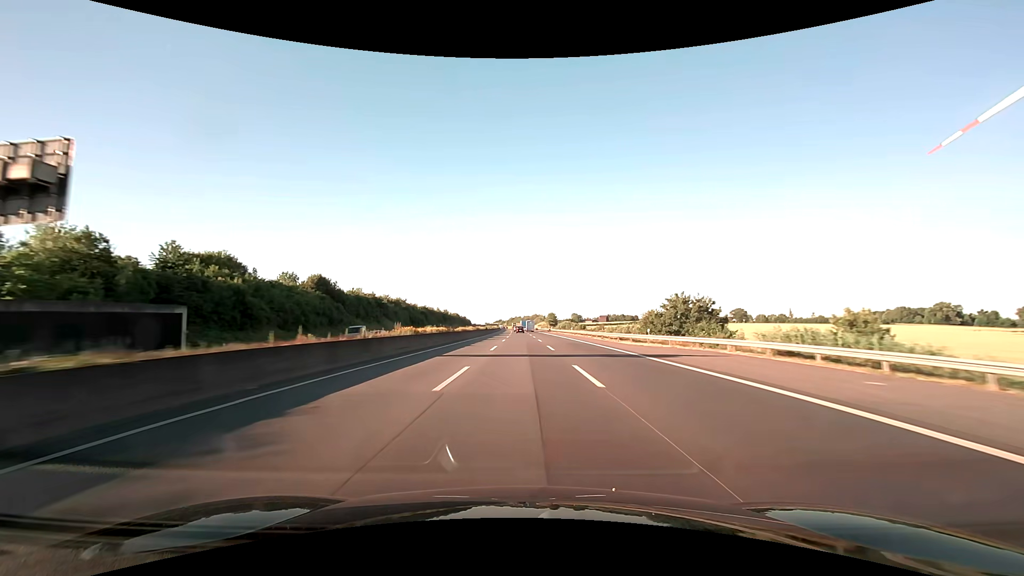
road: motorway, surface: asphalt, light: Day
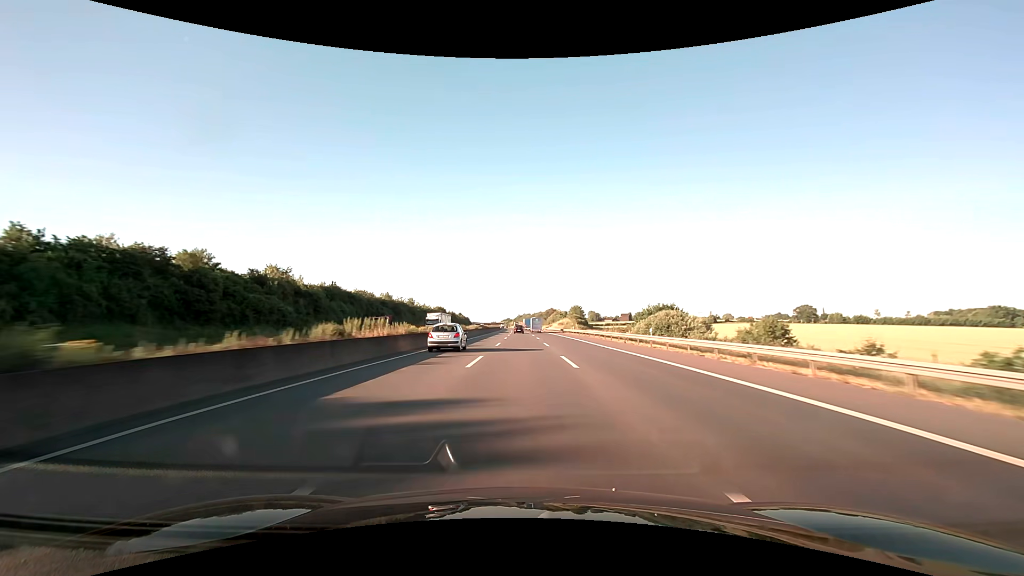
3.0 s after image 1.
(-0.9, +101.7) m; -1°
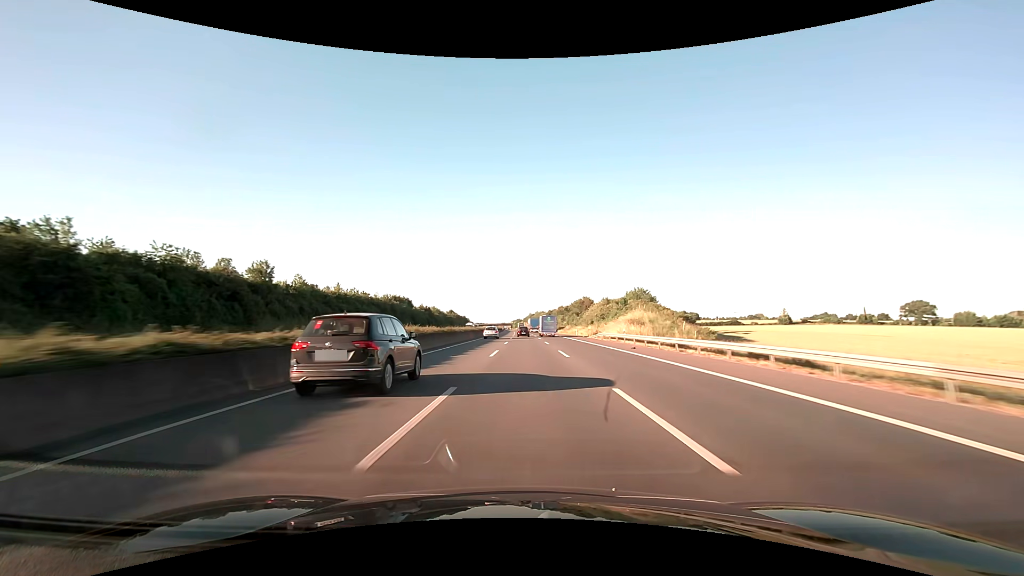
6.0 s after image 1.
(-1.0, +101.1) m; -1°
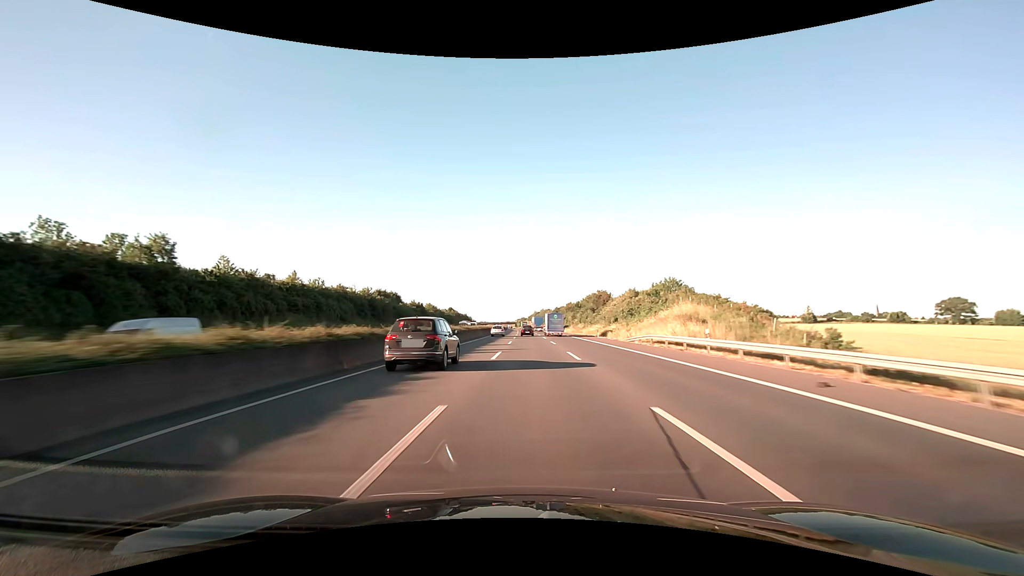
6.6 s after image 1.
(-0.1, +20.6) m; 0°
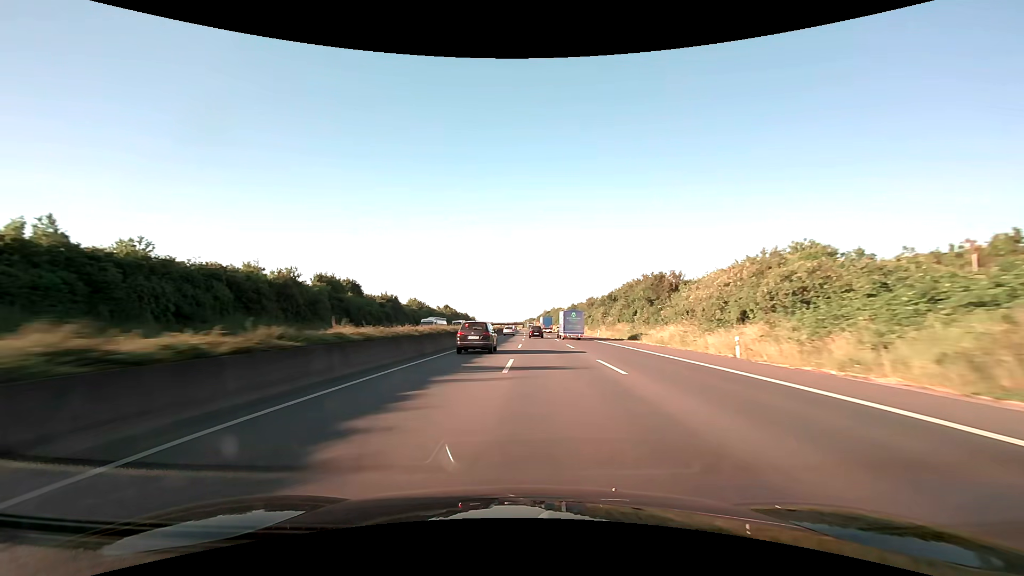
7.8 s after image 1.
(-0.3, +41.7) m; -1°
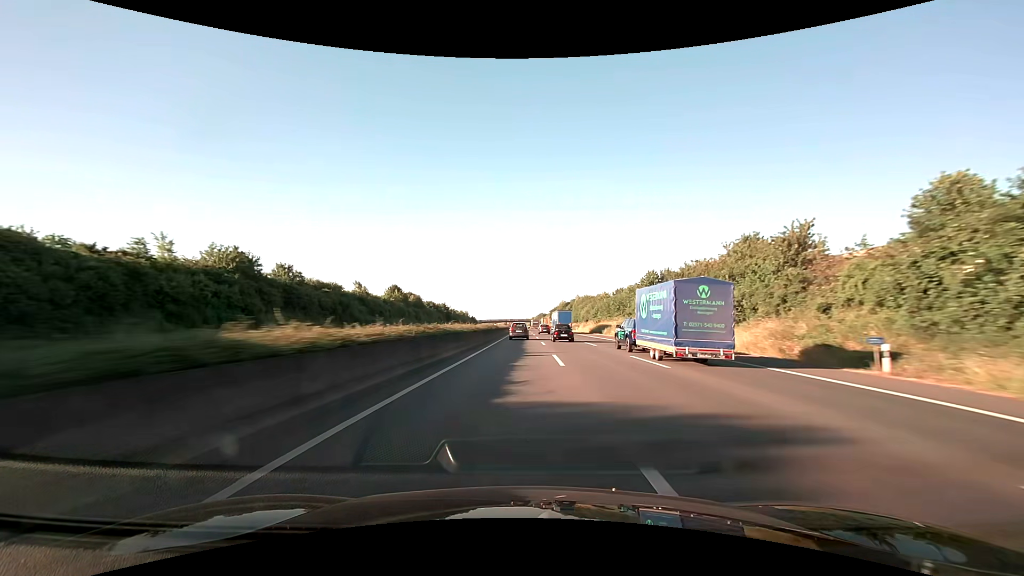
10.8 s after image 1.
(-1.0, +105.7) m; -1°
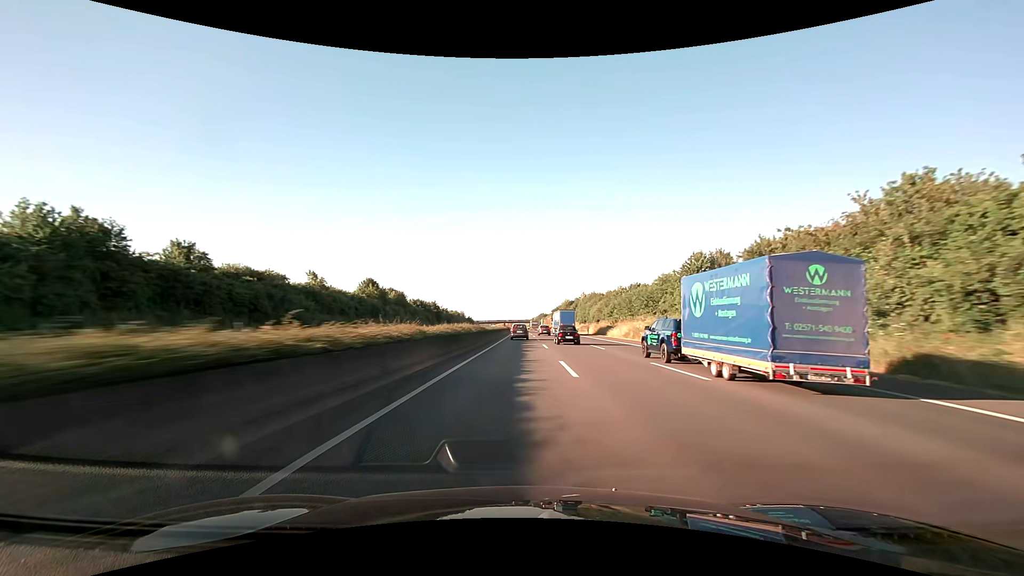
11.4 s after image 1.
(0.0, +21.2) m; 0°
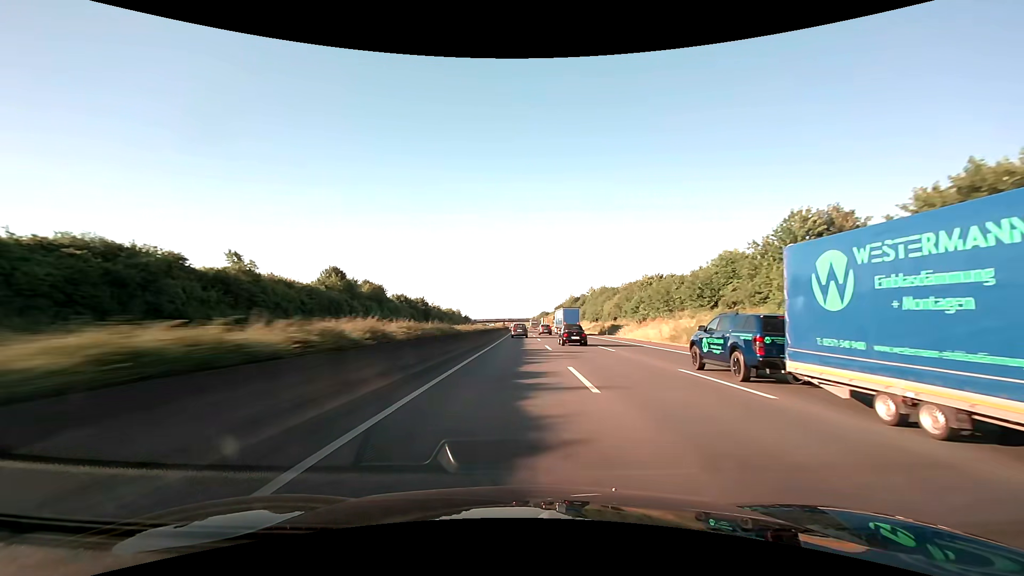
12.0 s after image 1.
(0.0, +21.3) m; 0°
(0, +10) (0, +20) (0, +30) (0, +40) (0, +50) (0, +60) (0, +70) (0, +80) (0, +90) (-1, +100) m
